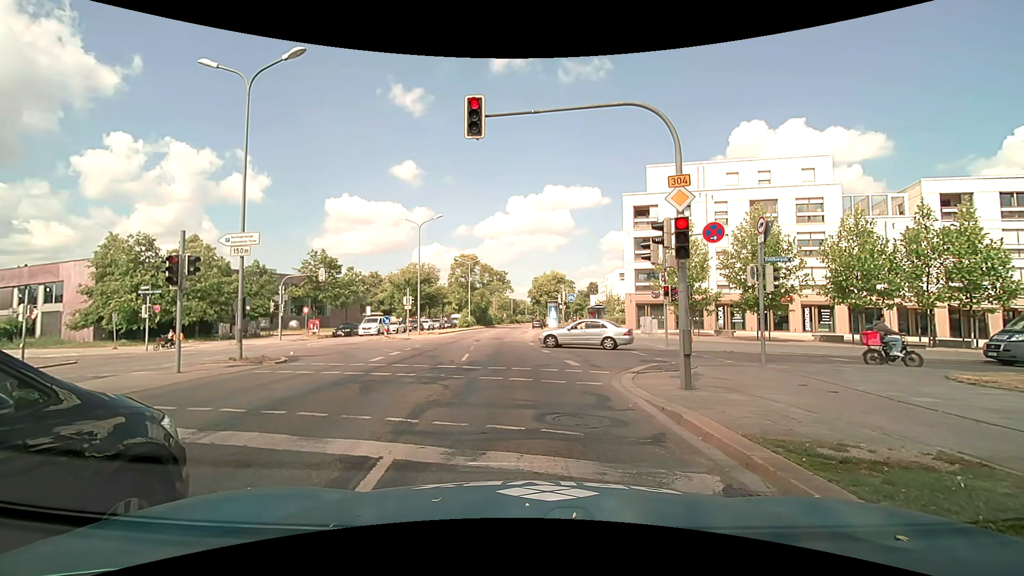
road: primary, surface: asphalt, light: Day
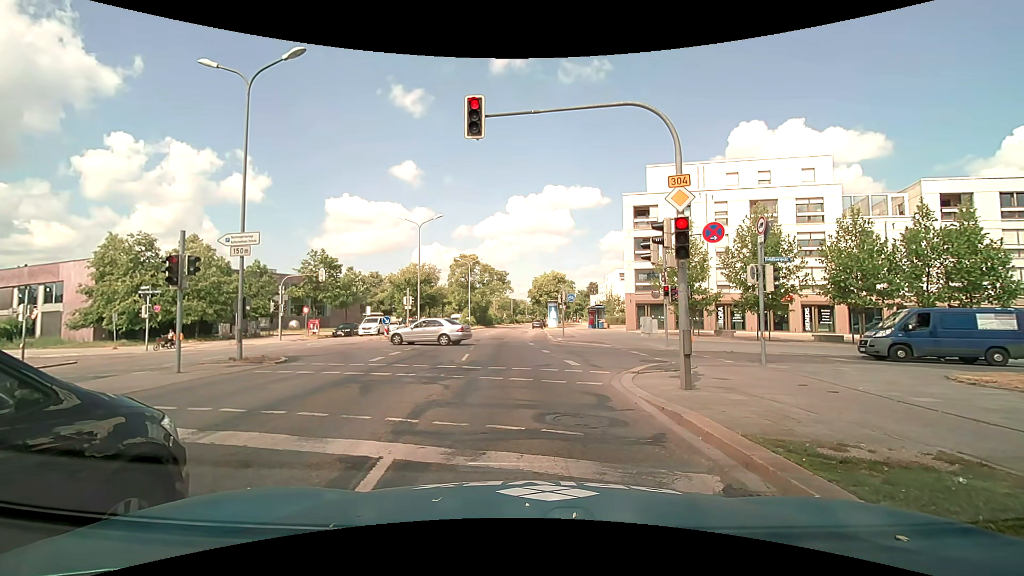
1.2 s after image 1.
(0.0, 0.0) m; 0°
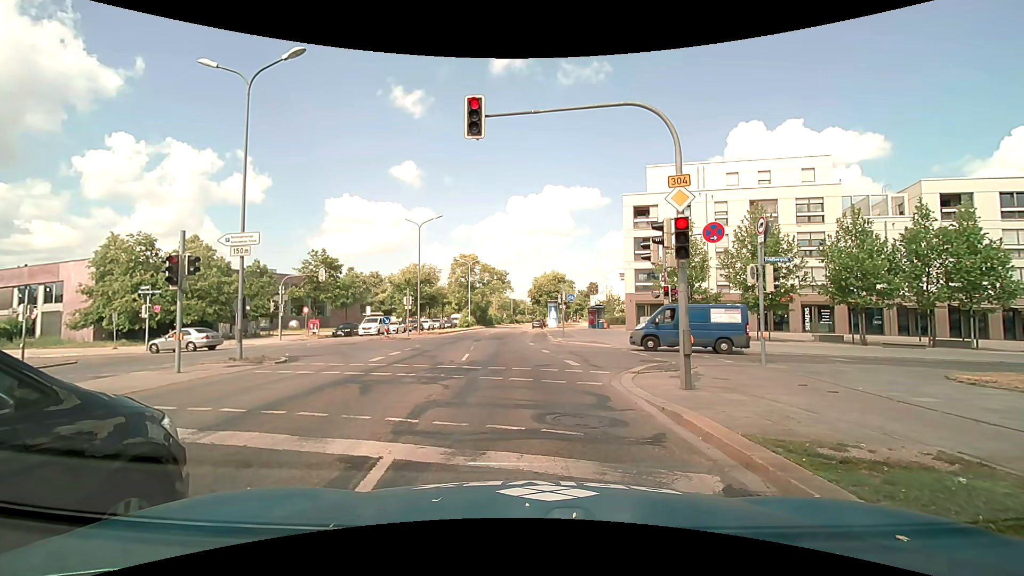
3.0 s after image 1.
(0.0, 0.0) m; 0°
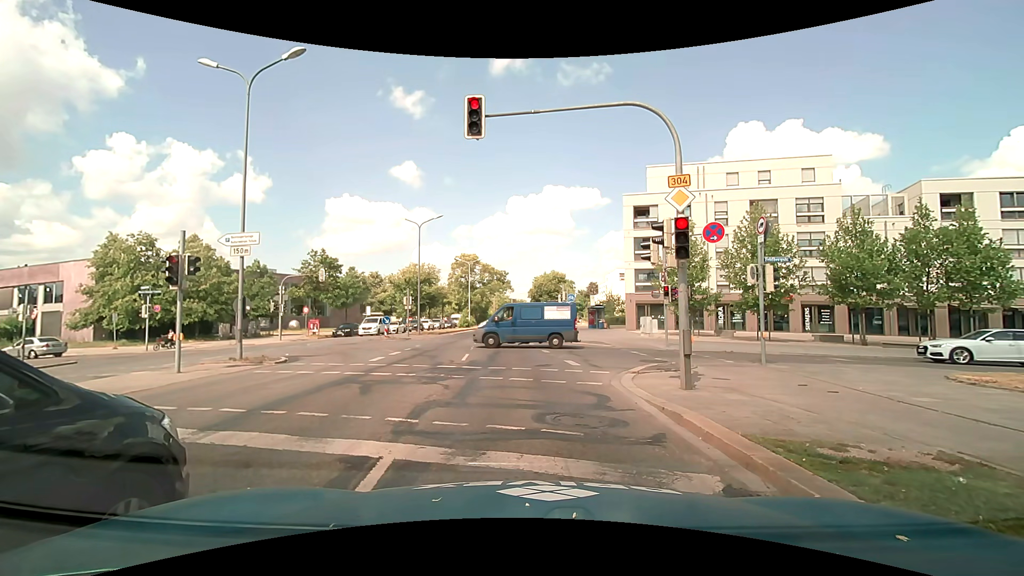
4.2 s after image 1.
(0.0, 0.0) m; 0°
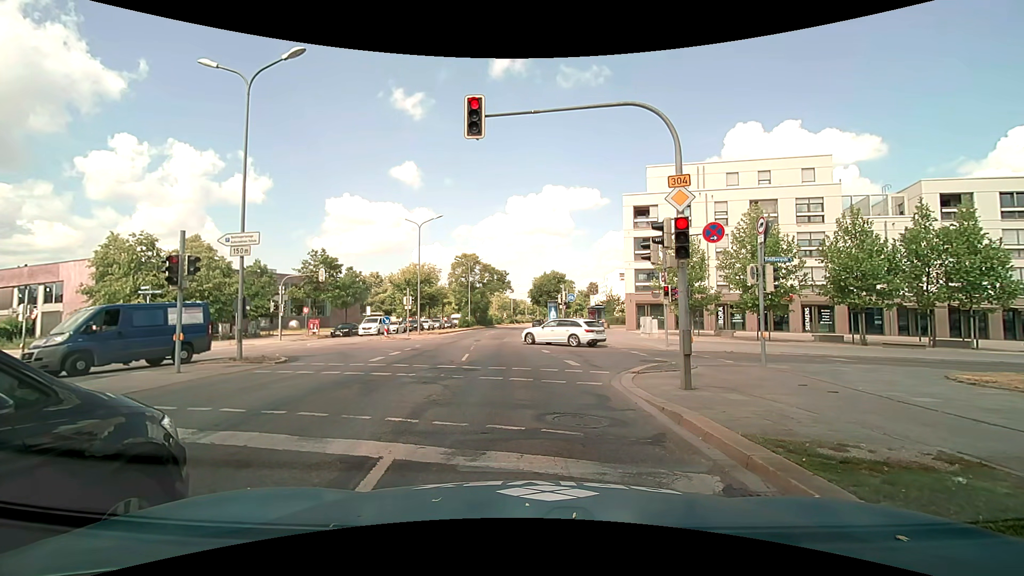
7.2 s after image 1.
(0.0, 0.0) m; 0°
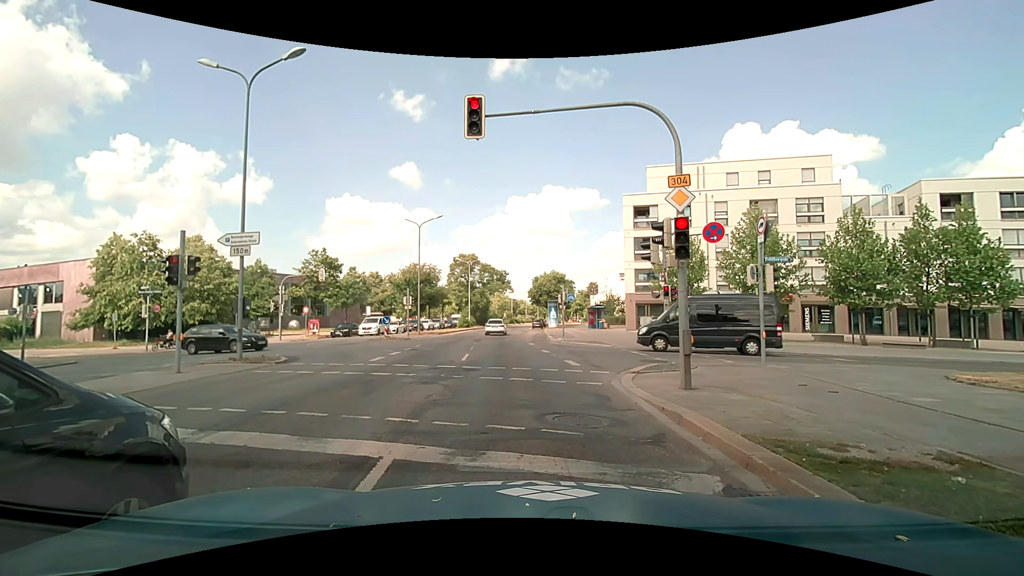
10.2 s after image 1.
(0.0, 0.0) m; 0°
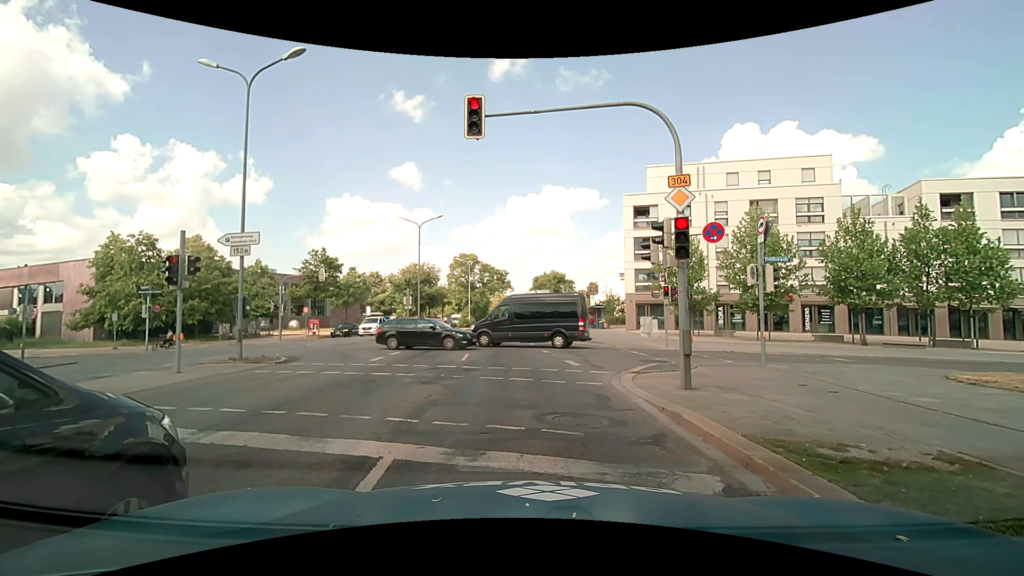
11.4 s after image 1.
(0.0, 0.0) m; 0°
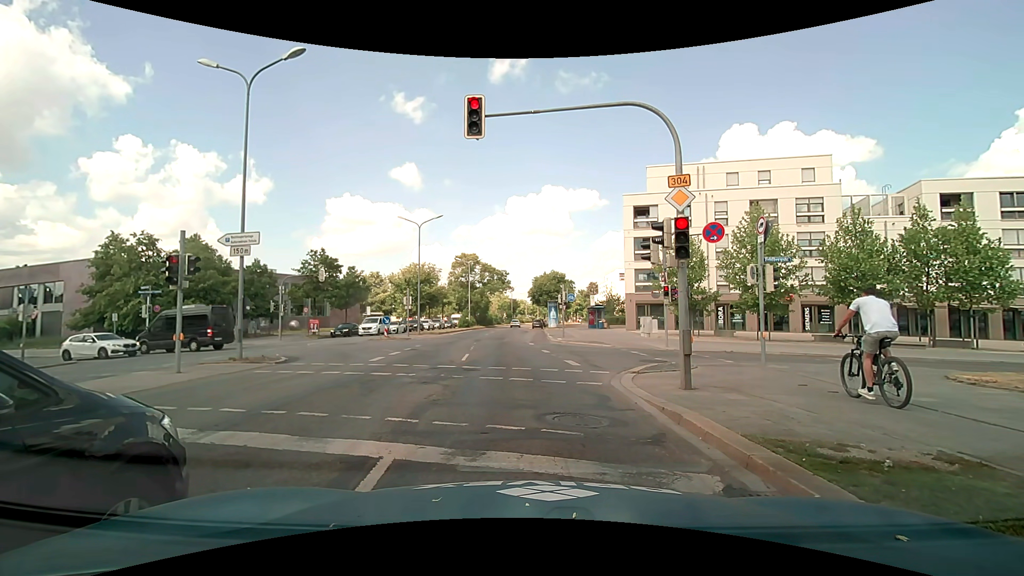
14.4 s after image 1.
(0.0, 0.0) m; 0°
(0, +10) (-2, +20) (-3, +30) (-3, +40) (-4, +50) (-5, +60) (-6, +70) (-6, +80) (-6, +90) (-6, +100) m
